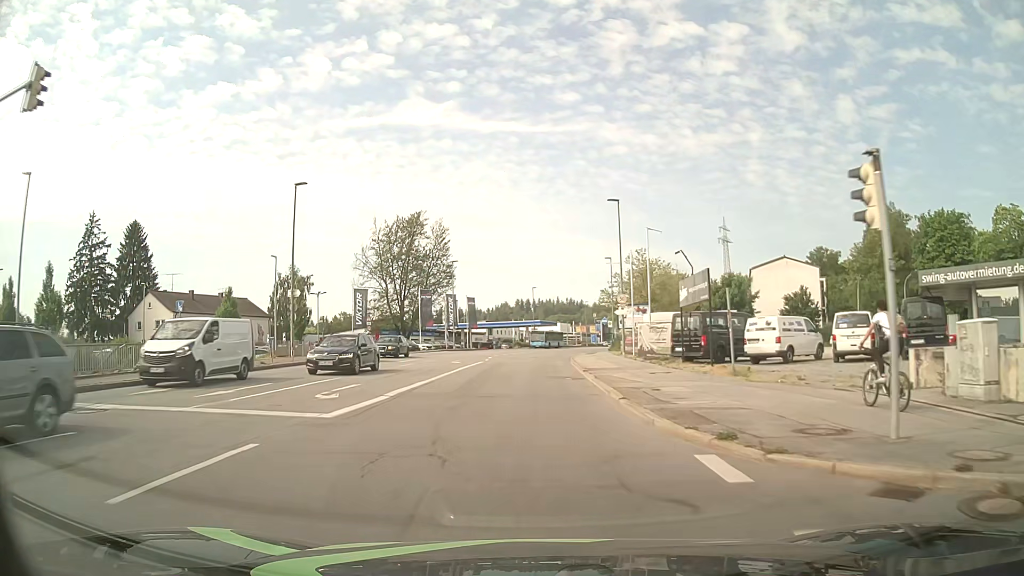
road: tertiary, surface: asphalt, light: Day
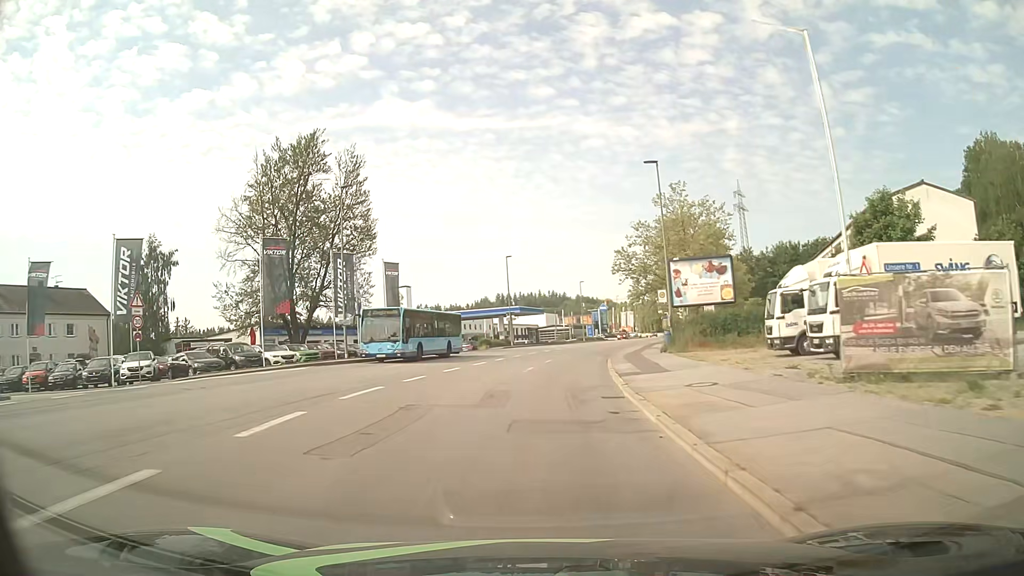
(+0.3, +39.4) m; +1°
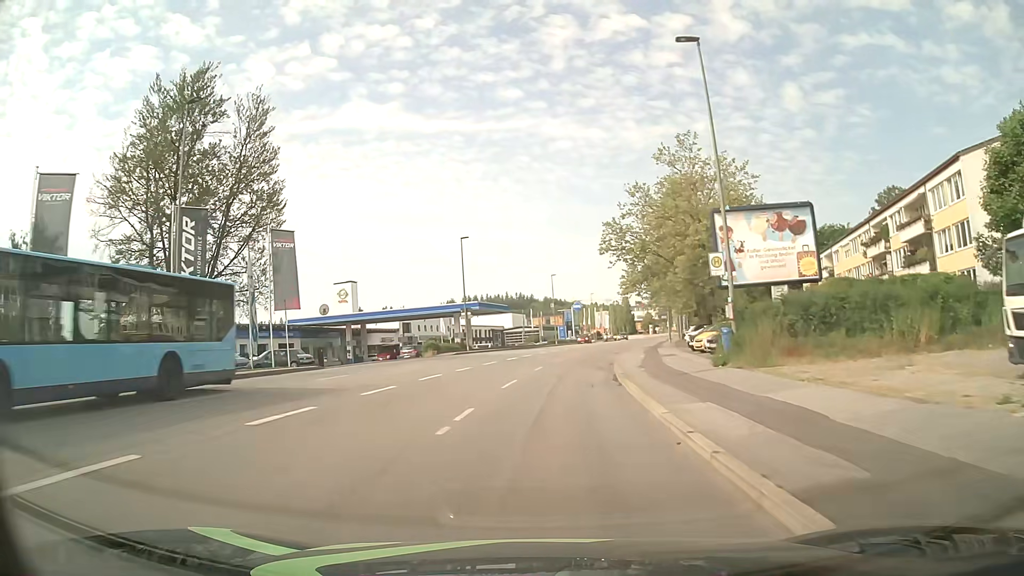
(+0.4, +16.3) m; +3°
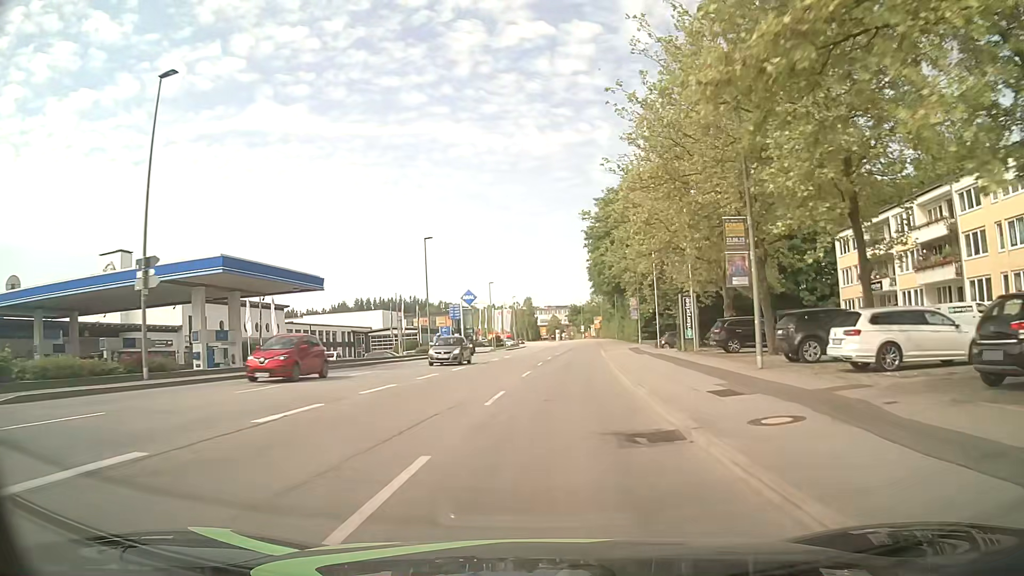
(+2.9, +40.6) m; +8°
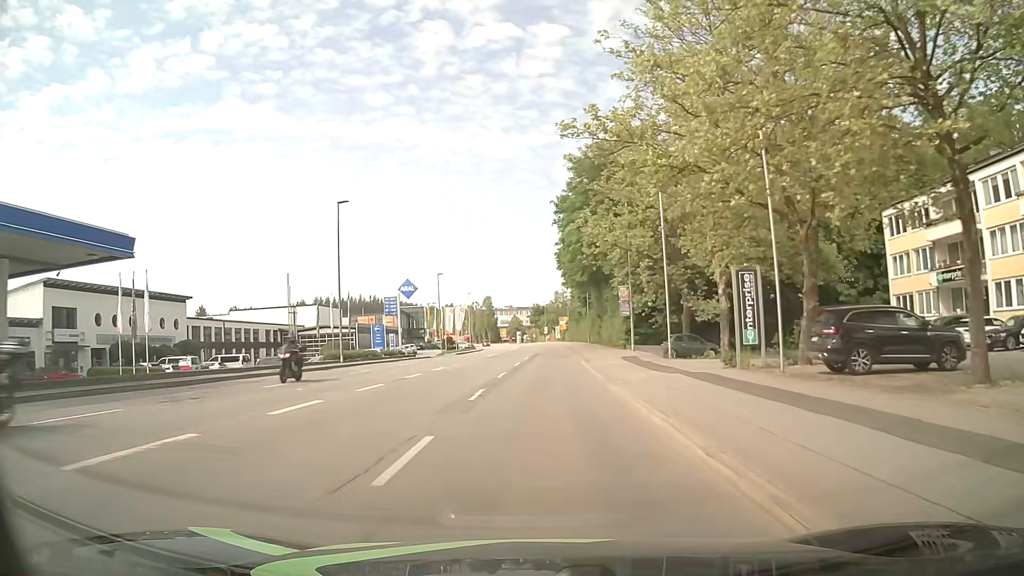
(+0.7, +16.2) m; +5°
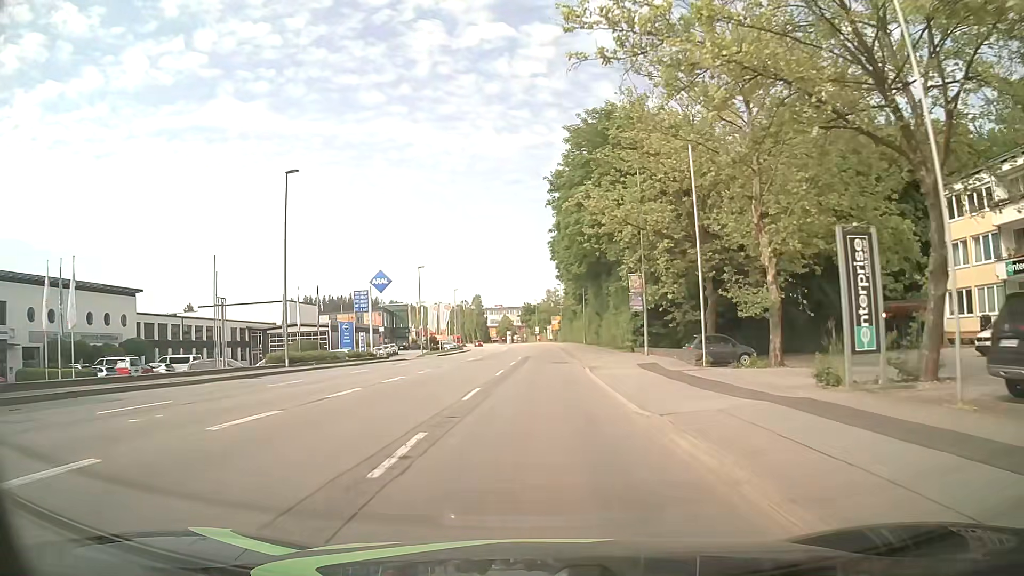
(-0.1, +8.1) m; -1°
